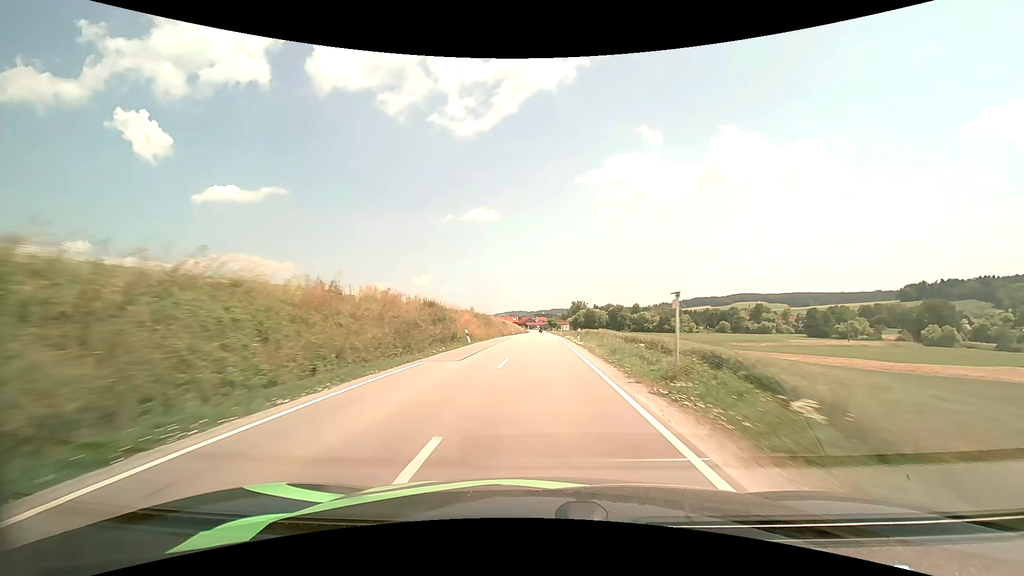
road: secondary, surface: asphalt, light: Day
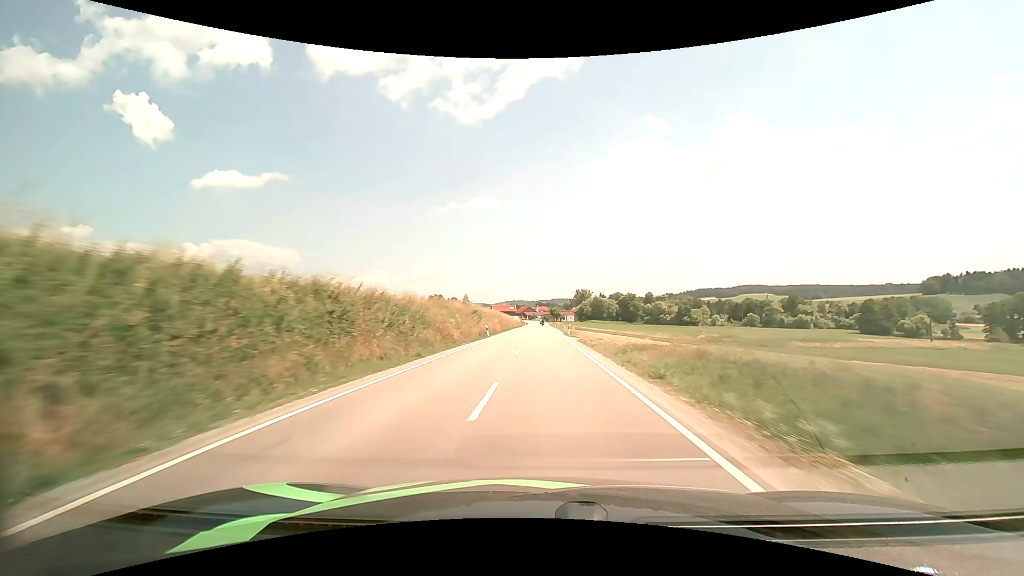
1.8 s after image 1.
(0.0, +43.4) m; 0°
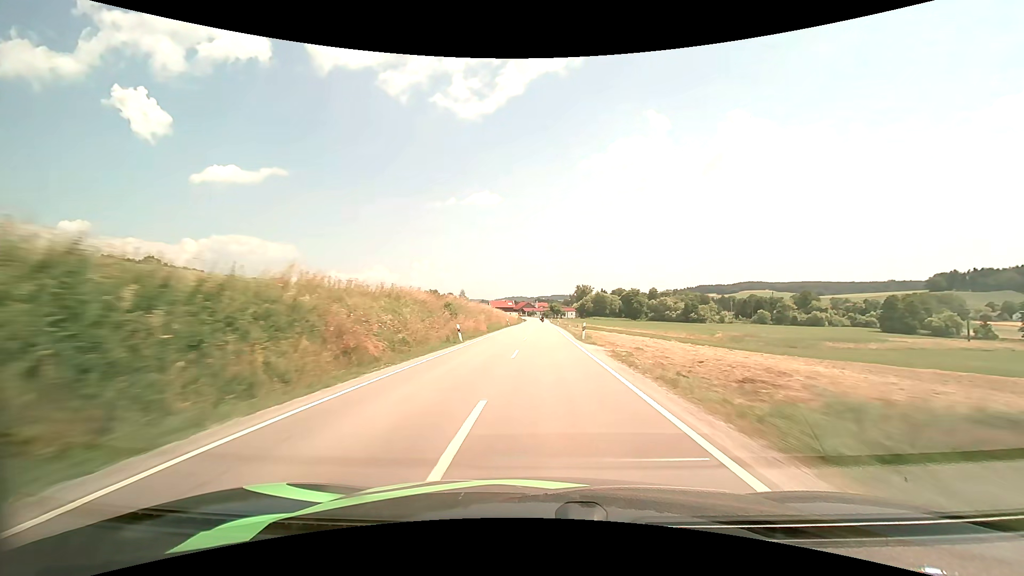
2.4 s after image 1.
(0.0, +14.7) m; 0°
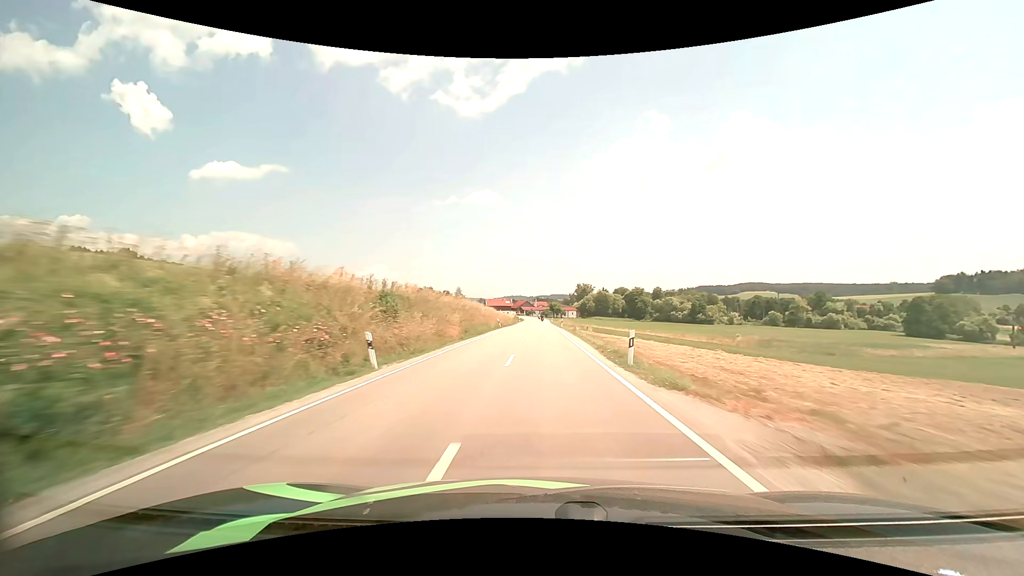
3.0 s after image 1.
(0.0, +14.7) m; 0°
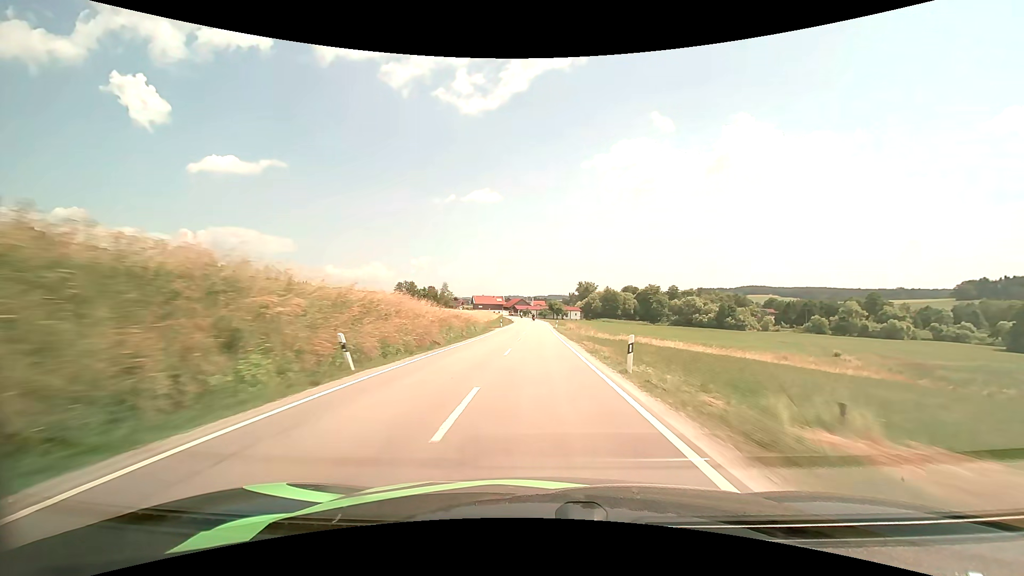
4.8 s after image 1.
(+0.3, +44.0) m; 0°
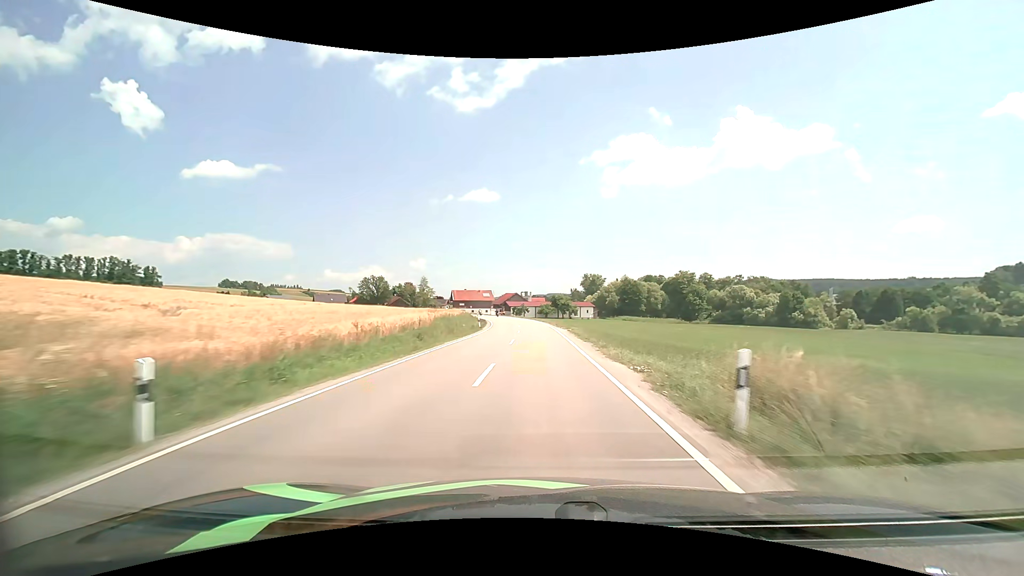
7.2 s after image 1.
(0.0, +56.4) m; 0°
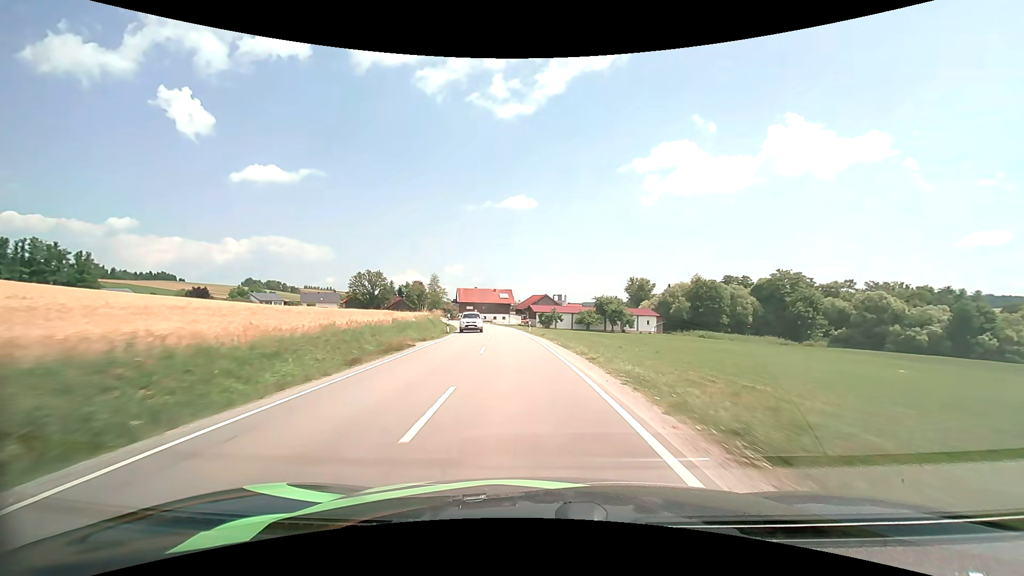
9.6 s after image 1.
(-0.8, +51.4) m; -4°
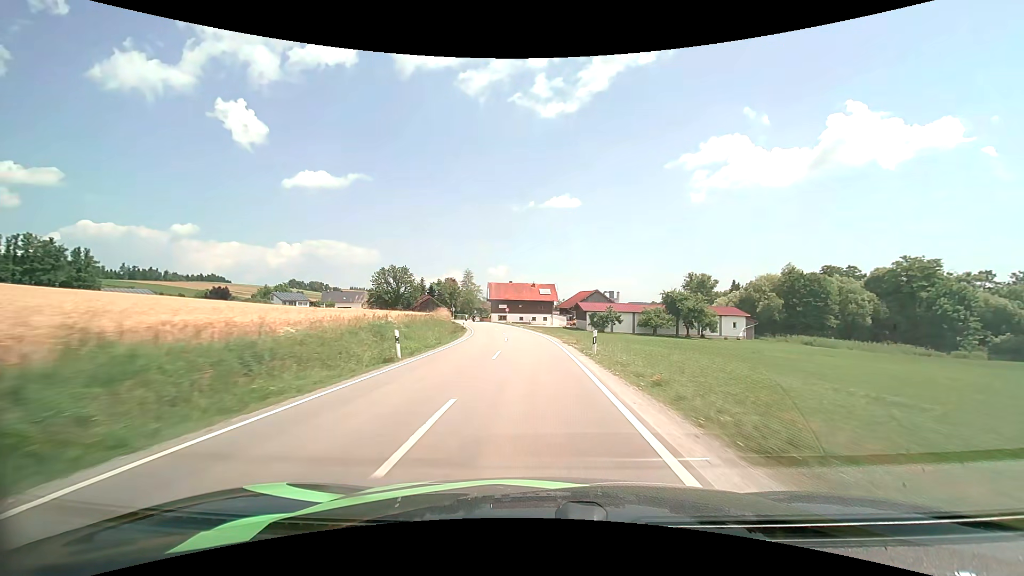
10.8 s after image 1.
(-1.2, +25.2) m; -5°
(0, +10) (0, +20) (-1, +30) (-2, +40) (-3, +50) (-4, +60) (-6, +70) (-8, +79) (-10, +89) (-12, +99) m
